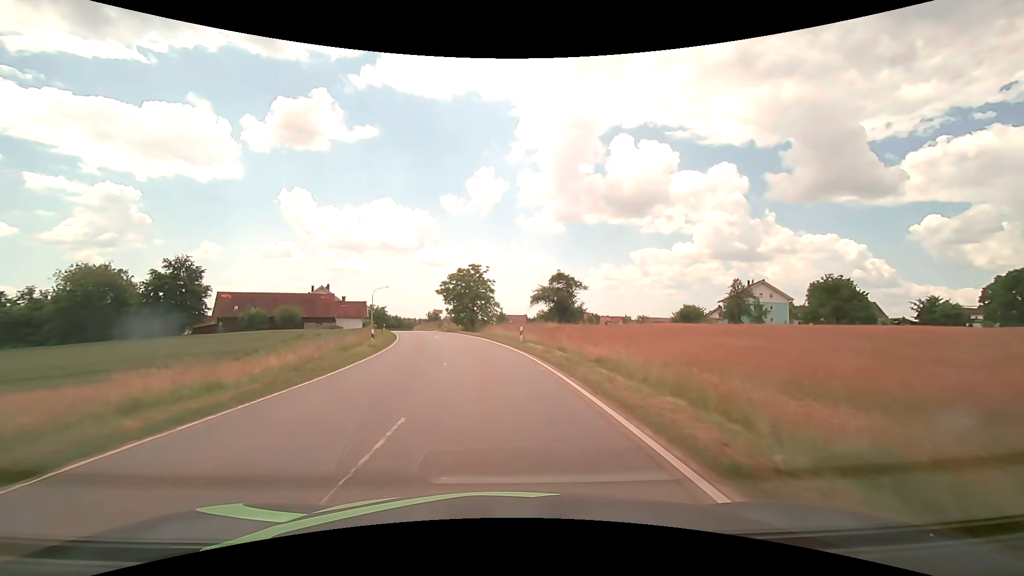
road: tertiary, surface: asphalt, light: Day
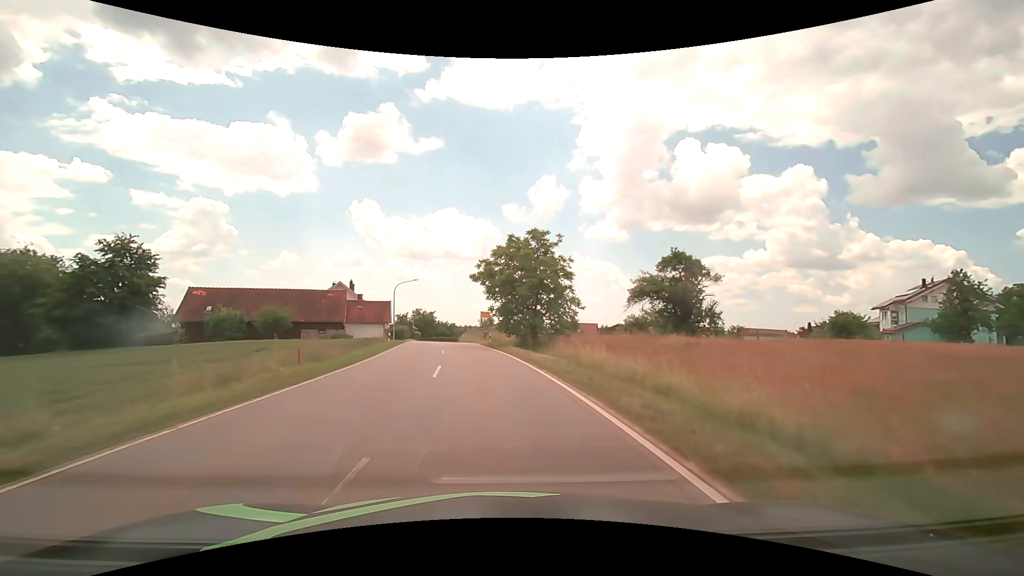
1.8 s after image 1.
(-1.6, +26.1) m; -7°
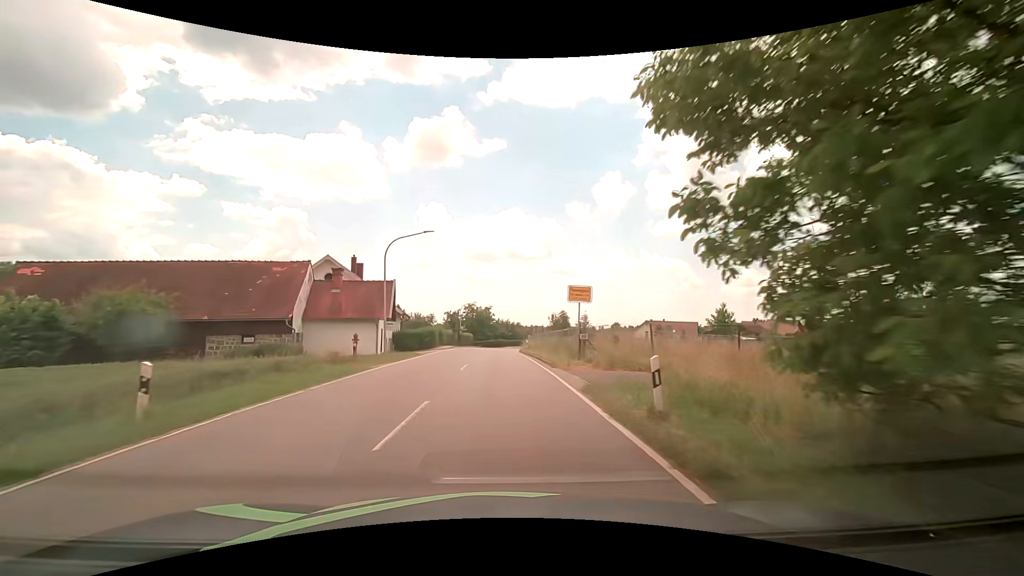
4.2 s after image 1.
(-2.4, +31.8) m; -8°
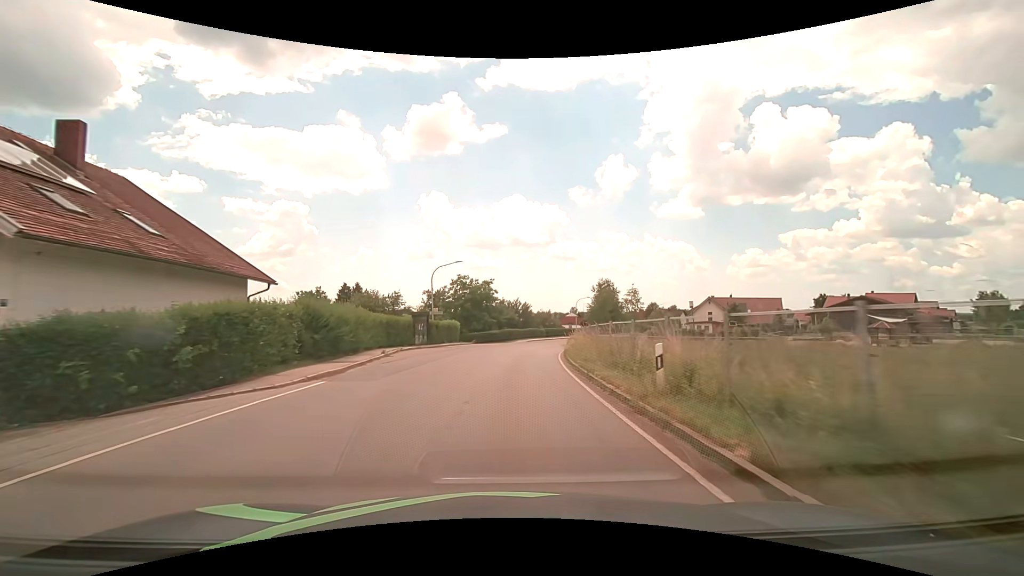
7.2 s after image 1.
(-0.7, +39.0) m; -1°
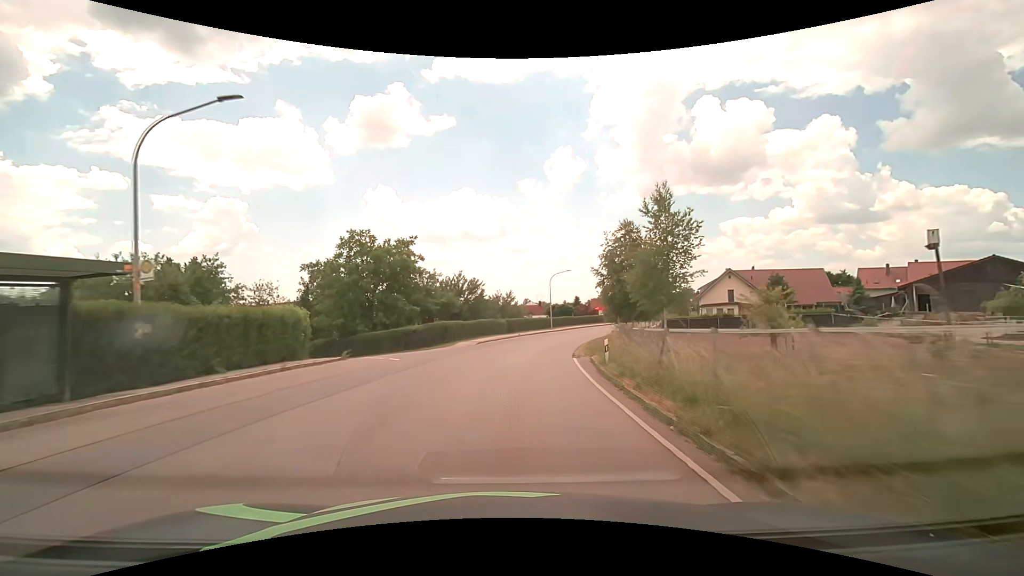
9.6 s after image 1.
(+1.3, +31.0) m; +5°
(0, +10) (+1, +20) (+2, +30) (+4, +40) (+7, +49) (+10, +59) (+14, +68) (+18, +77) (+23, +86) (+28, +95) m
